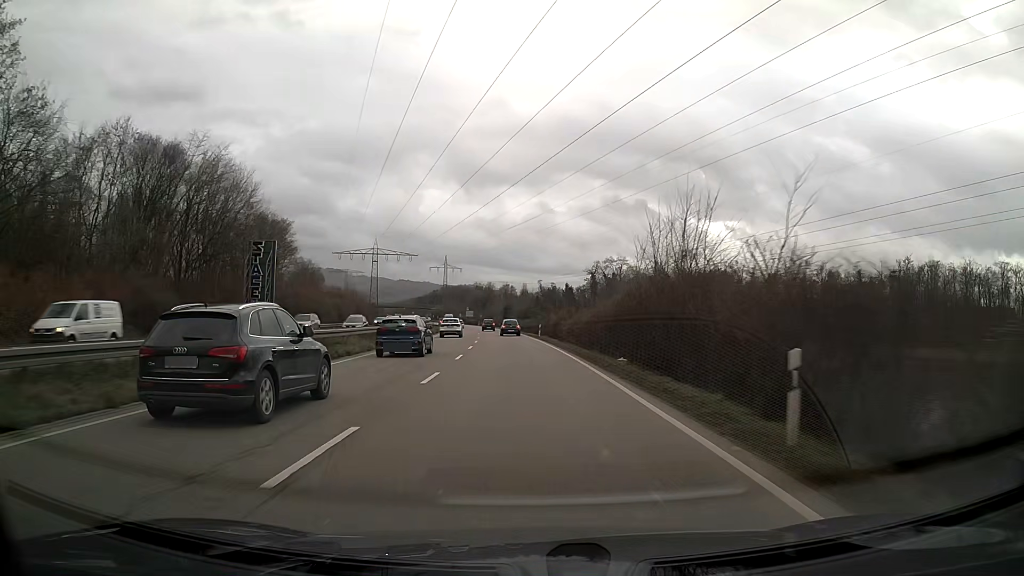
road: trunk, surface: asphalt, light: Day
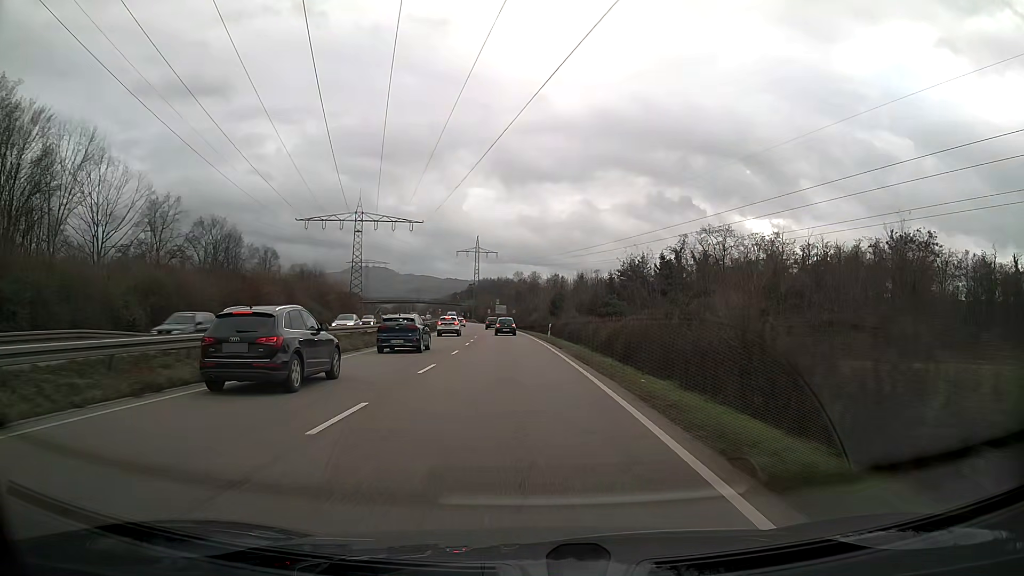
(-2.2, +61.0) m; -4°
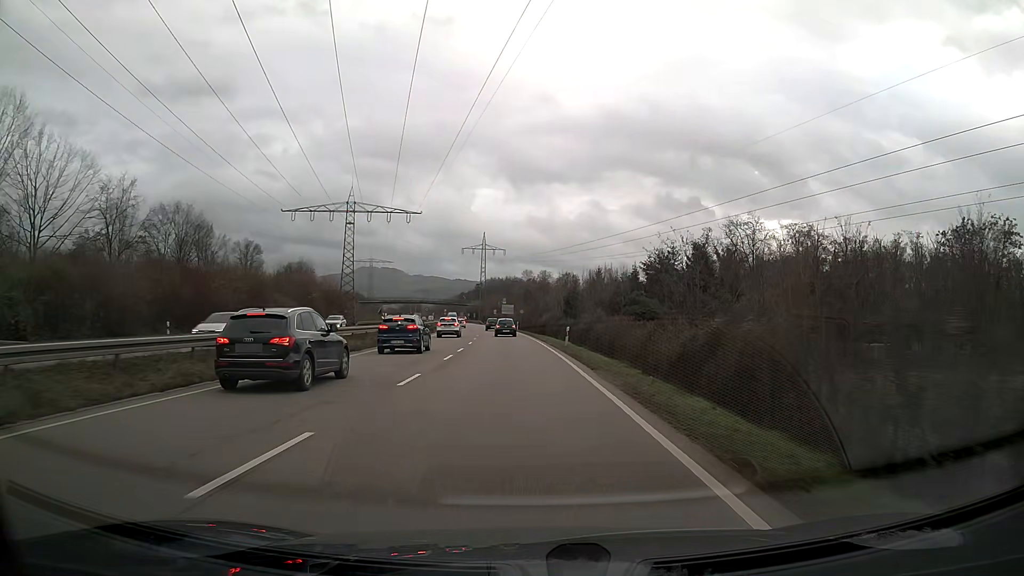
(-0.1, +11.8) m; -1°
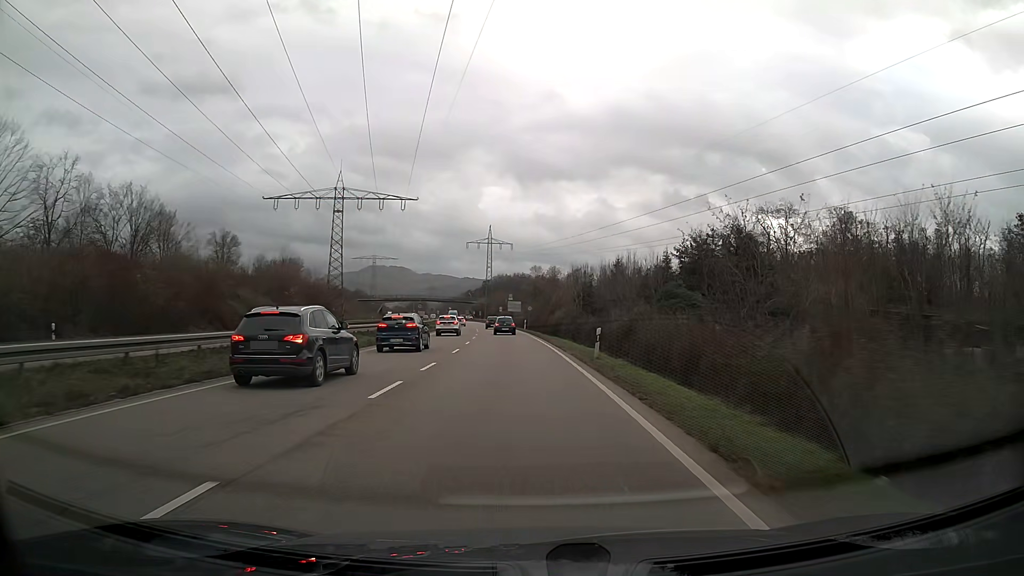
(-0.1, +11.6) m; -1°
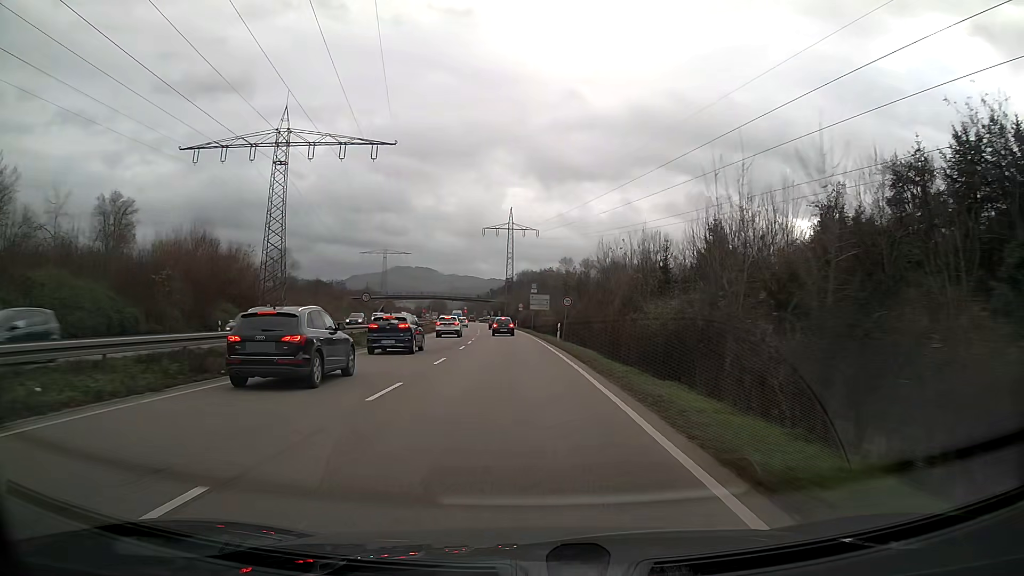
(-0.6, +33.2) m; -2°
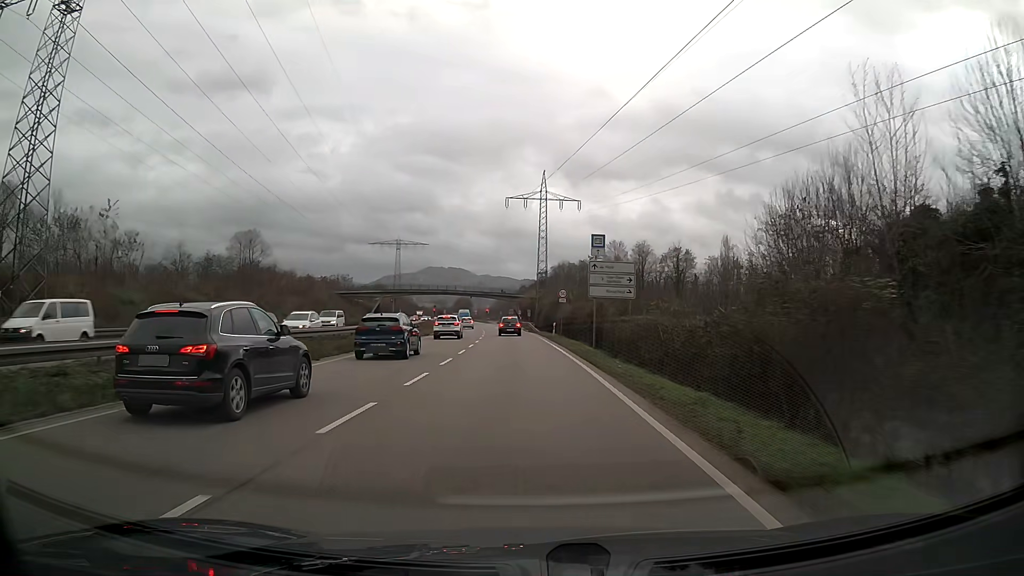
(-1.0, +40.8) m; -3°
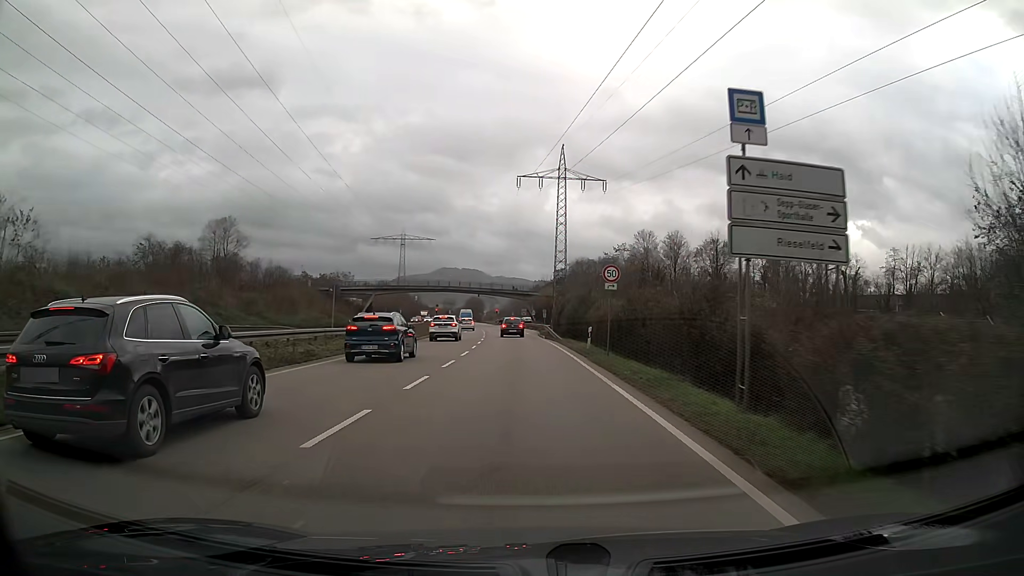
(-0.2, +19.0) m; -1°
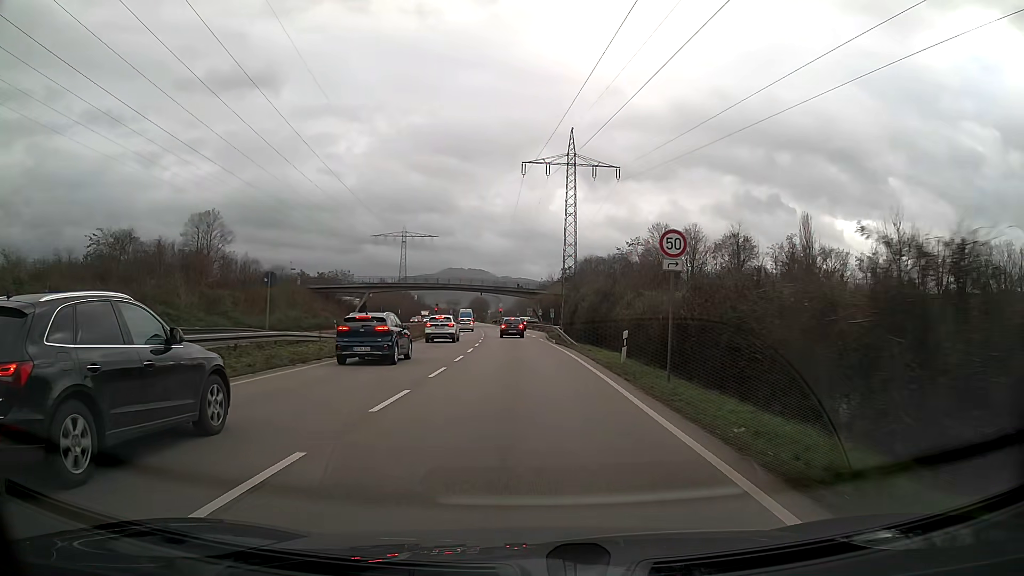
(0.0, +9.1) m; -1°
